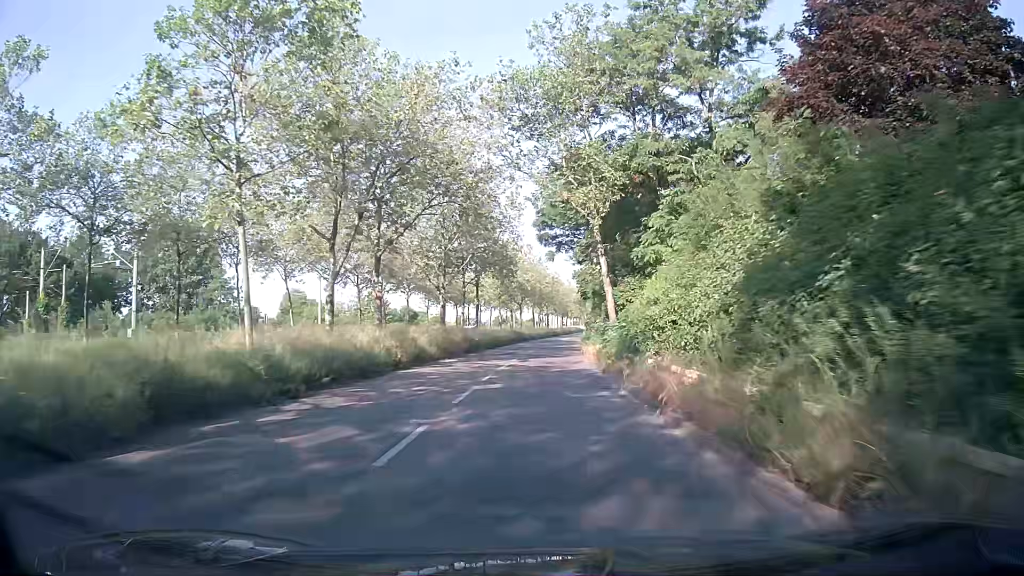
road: secondary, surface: asphalt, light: Day
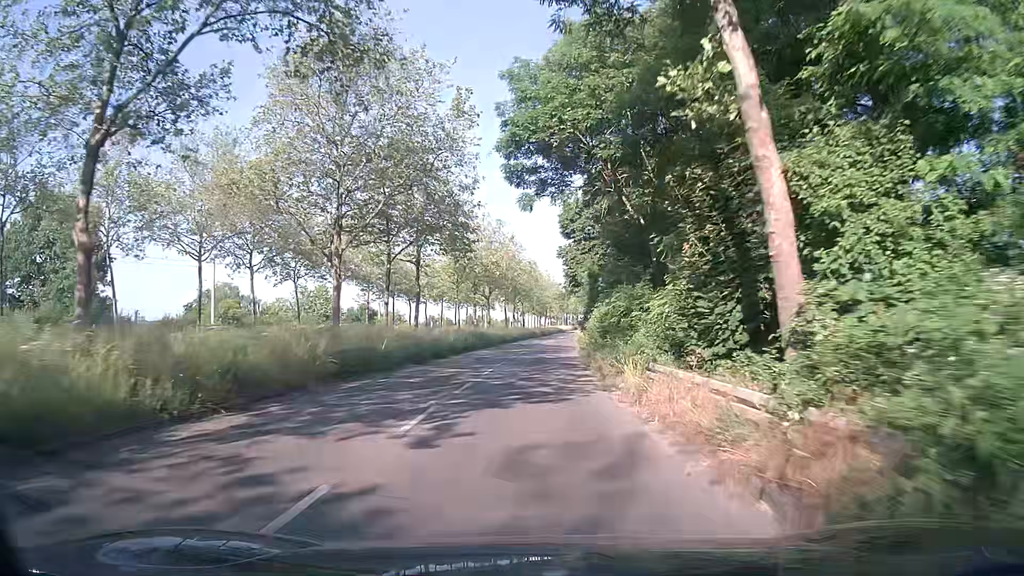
(+0.8, +21.9) m; +2°
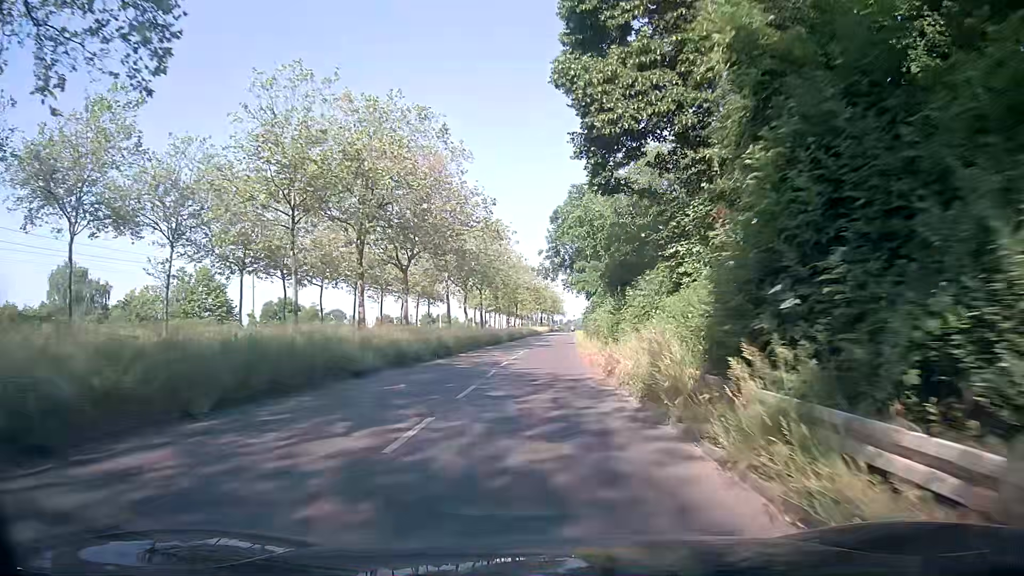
(+0.9, +37.7) m; +3°
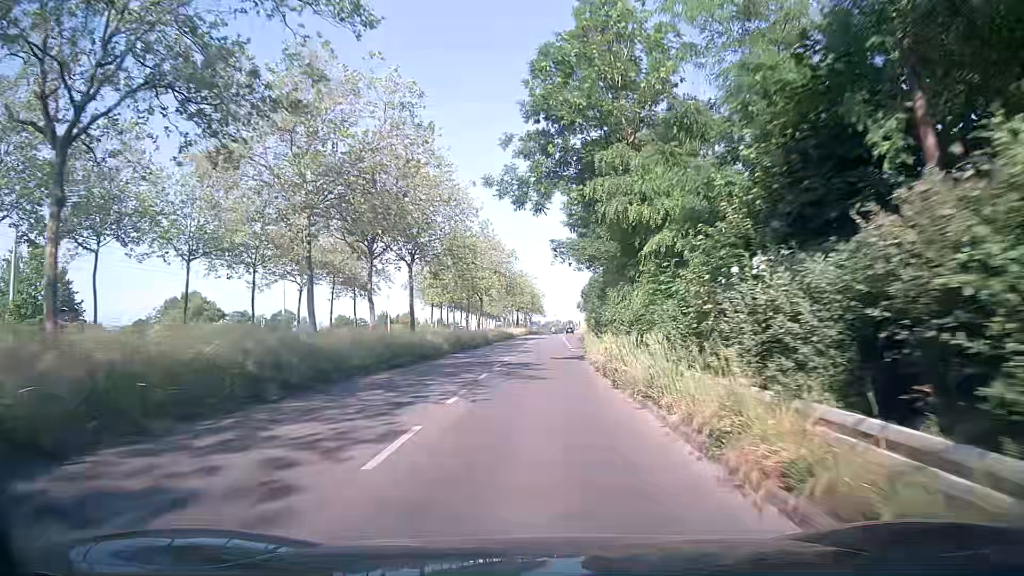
(+0.6, +30.9) m; +2°
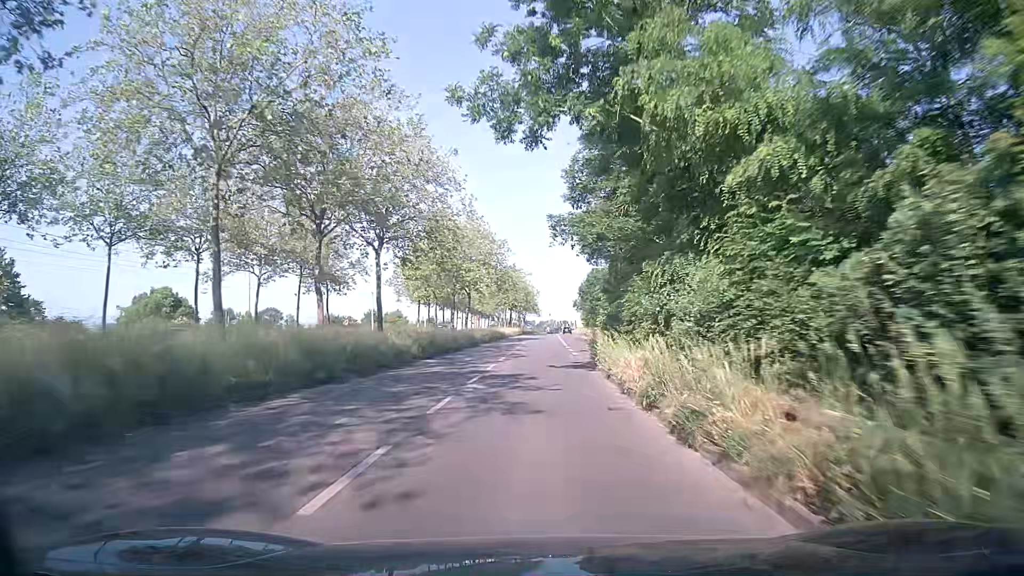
(+0.1, +7.8) m; 0°
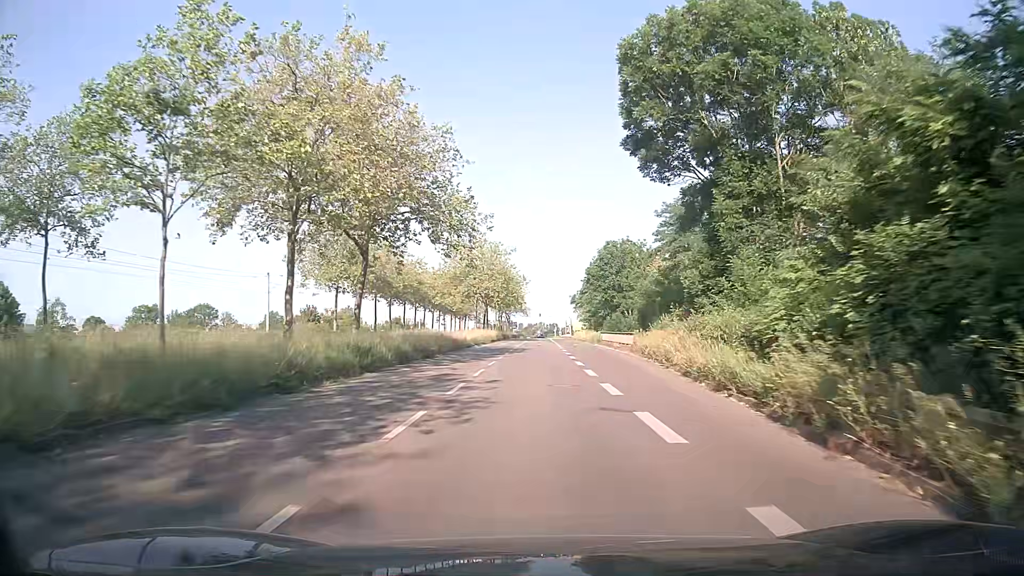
(+0.8, +38.9) m; +1°
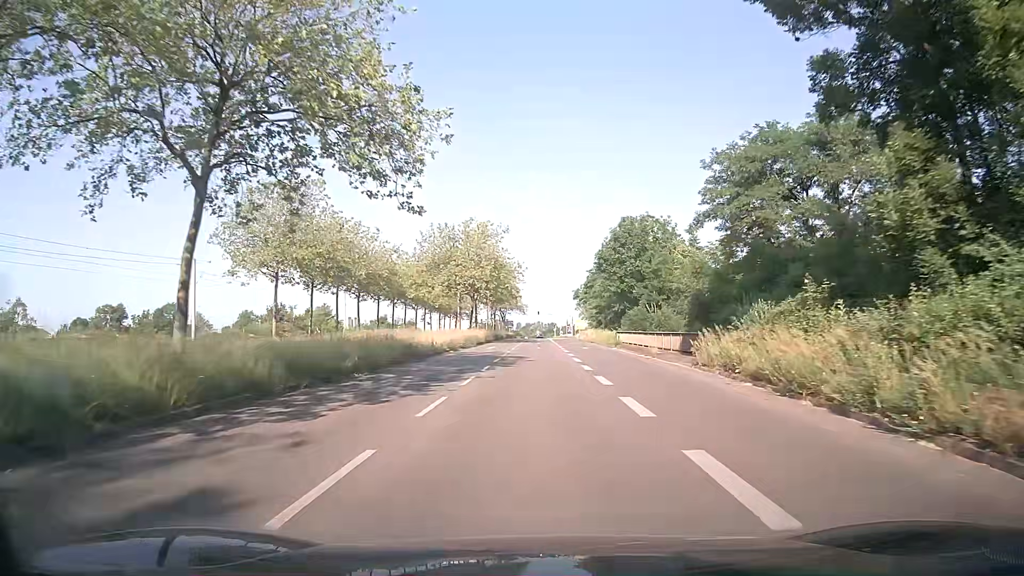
(+0.1, +15.7) m; 0°
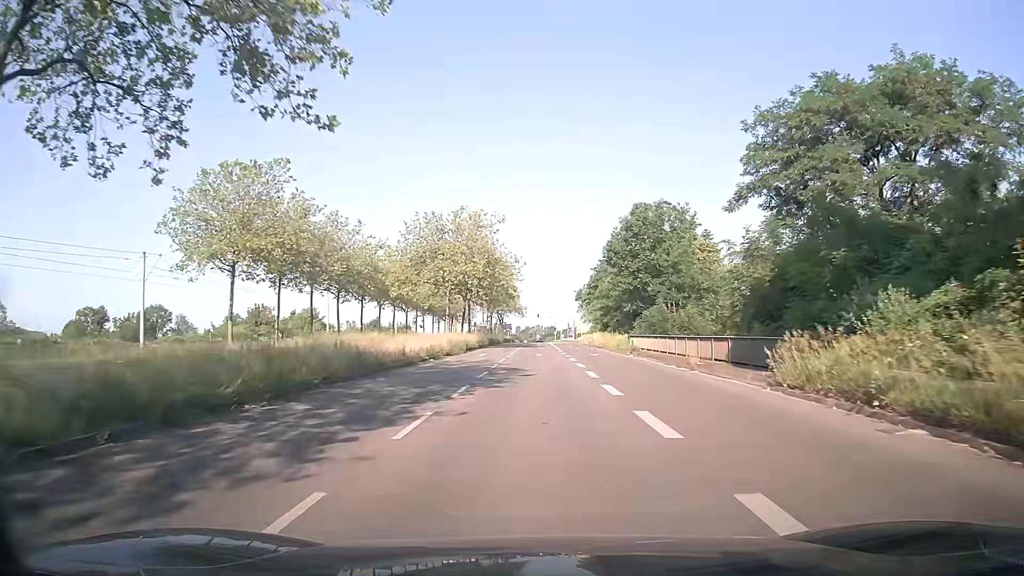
(+0.1, +7.9) m; 0°
(0, +10) (0, +20) (0, +30) (0, +40) (+1, +50) (+1, +60) (+1, +70) (+1, +80) (+1, +90) (+2, +100) m
